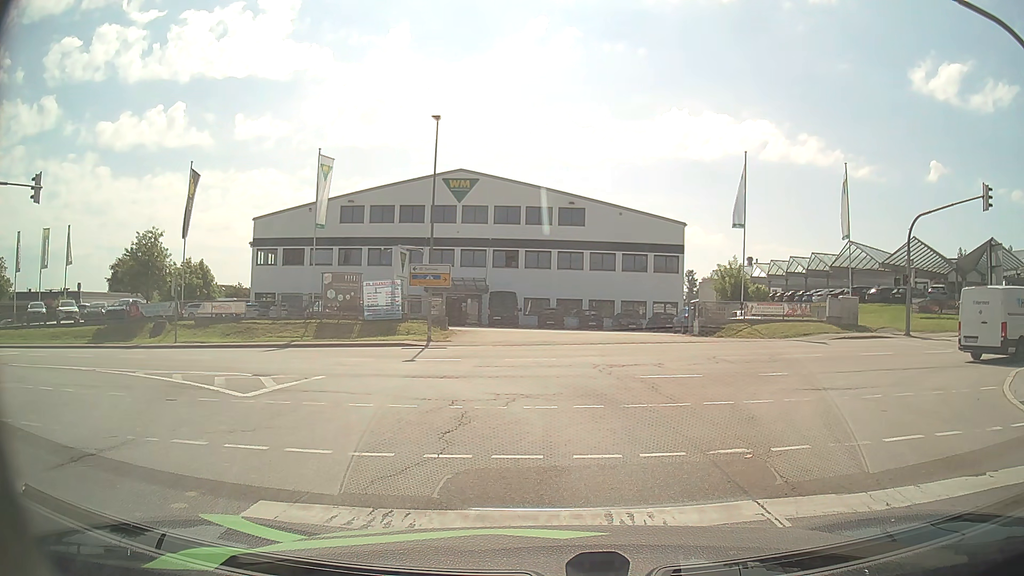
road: secondary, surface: asphalt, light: Day
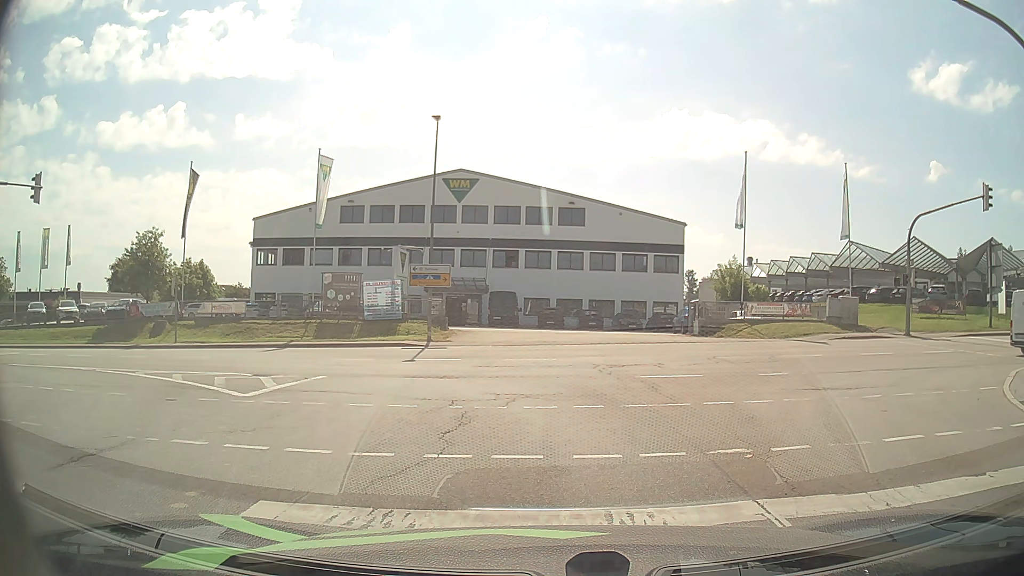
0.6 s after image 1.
(0.0, 0.0) m; 0°
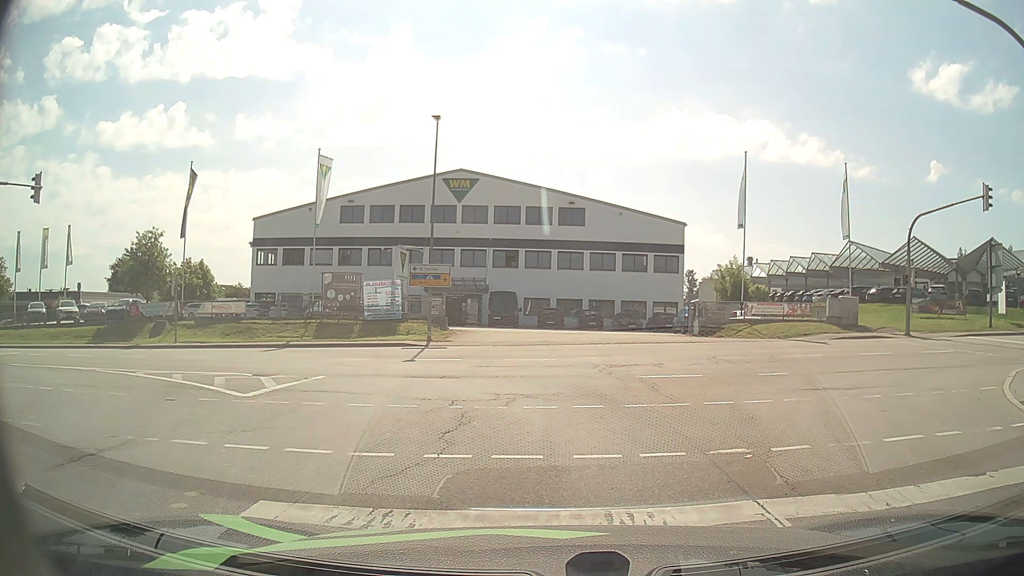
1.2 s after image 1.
(0.0, 0.0) m; 0°
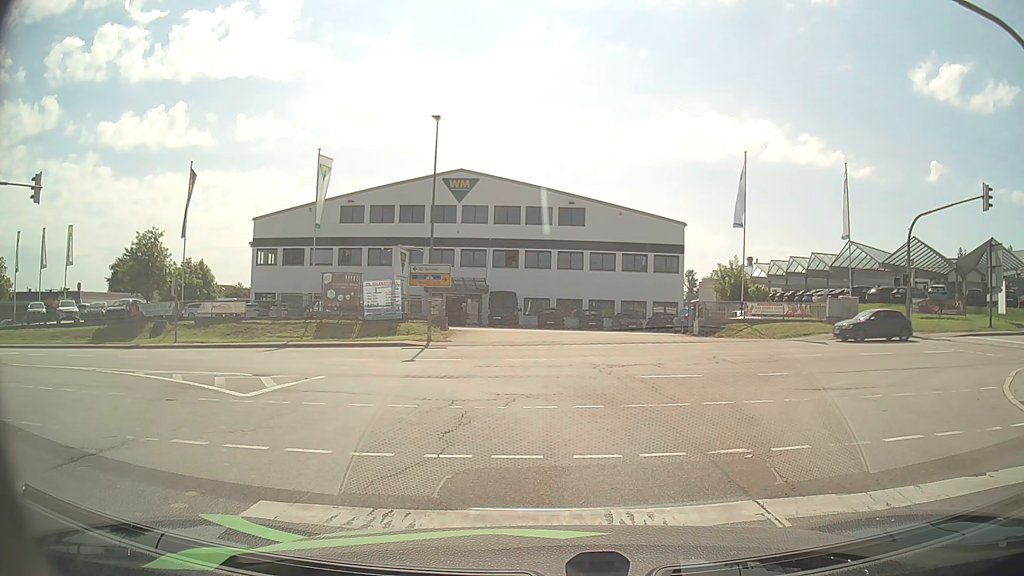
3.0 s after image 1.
(0.0, 0.0) m; 0°
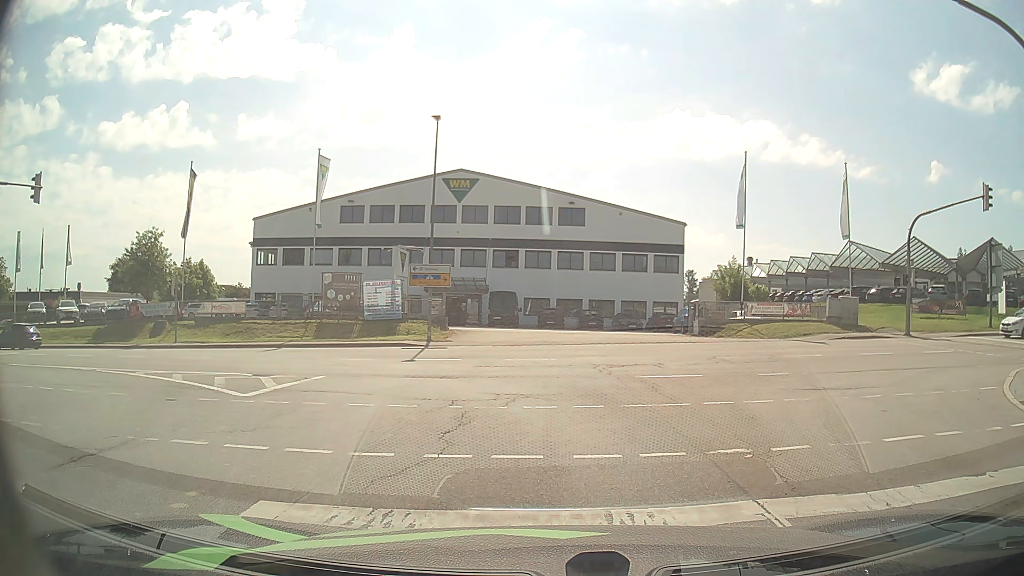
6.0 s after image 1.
(0.0, 0.0) m; 0°
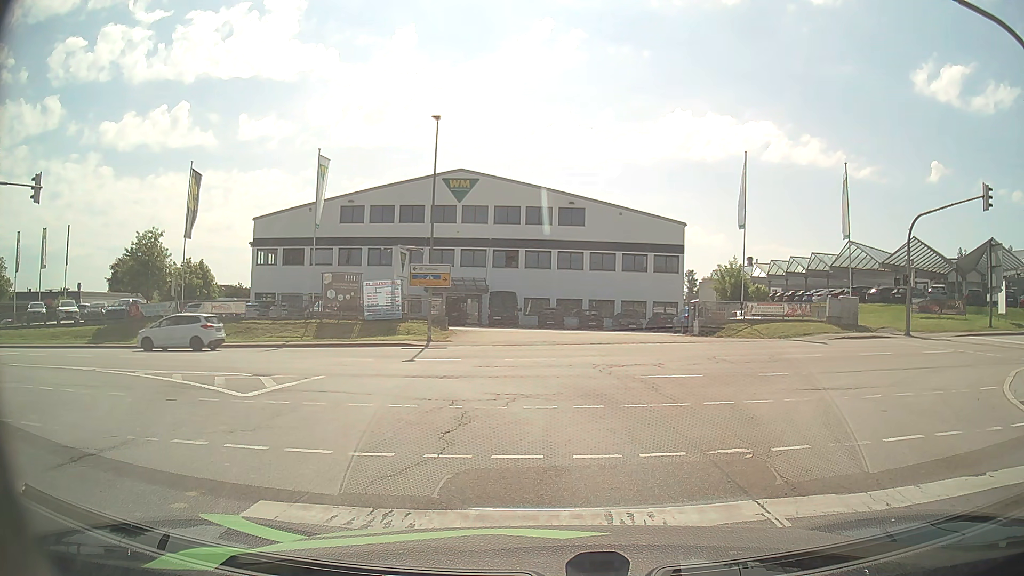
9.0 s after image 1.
(0.0, 0.0) m; 0°
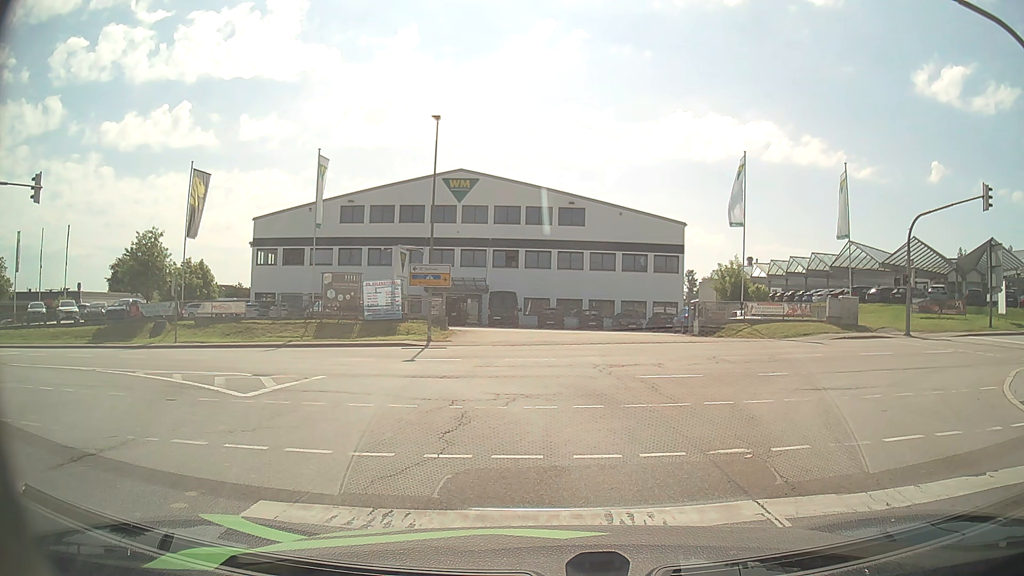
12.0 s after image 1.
(0.0, 0.0) m; 0°
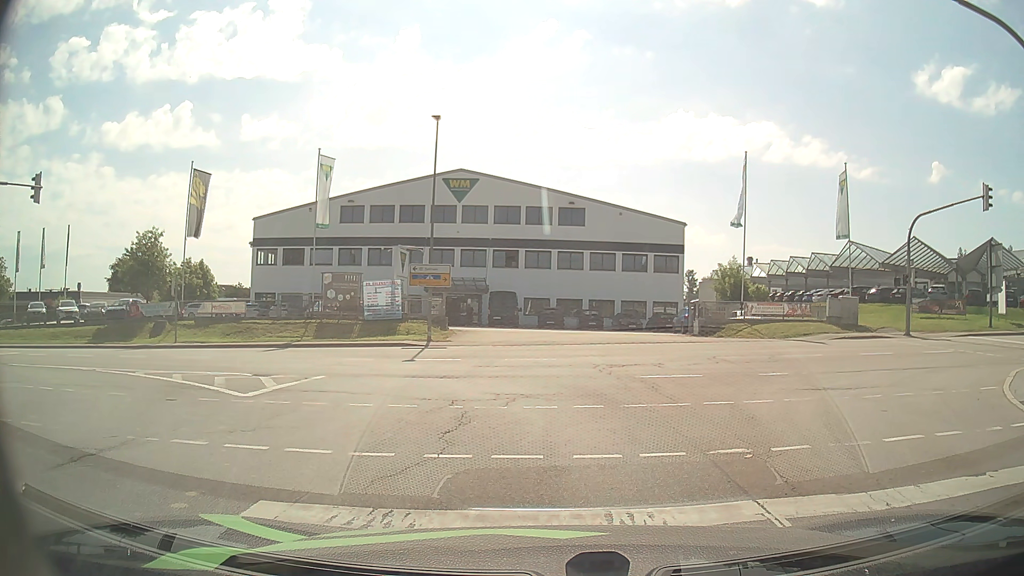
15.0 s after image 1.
(0.0, 0.0) m; 0°
(0, +10) (-4, +19) (-12, +26) (-21, +28) (-31, +29) (-41, +29) (-51, +29) (-61, +29) (-71, +29) (-81, +28) m
